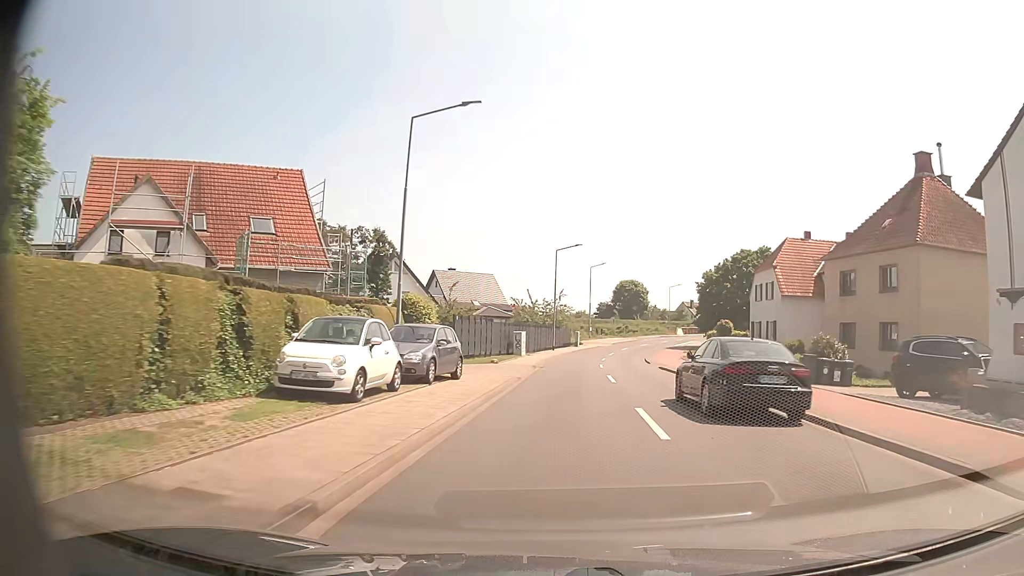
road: tertiary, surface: asphalt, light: Day
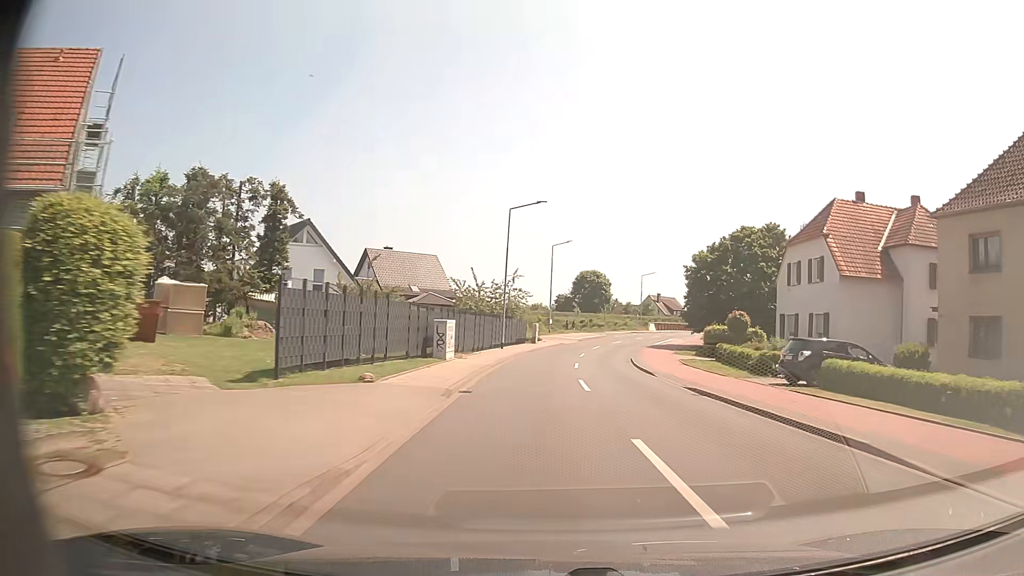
(+0.3, +16.3) m; +3°
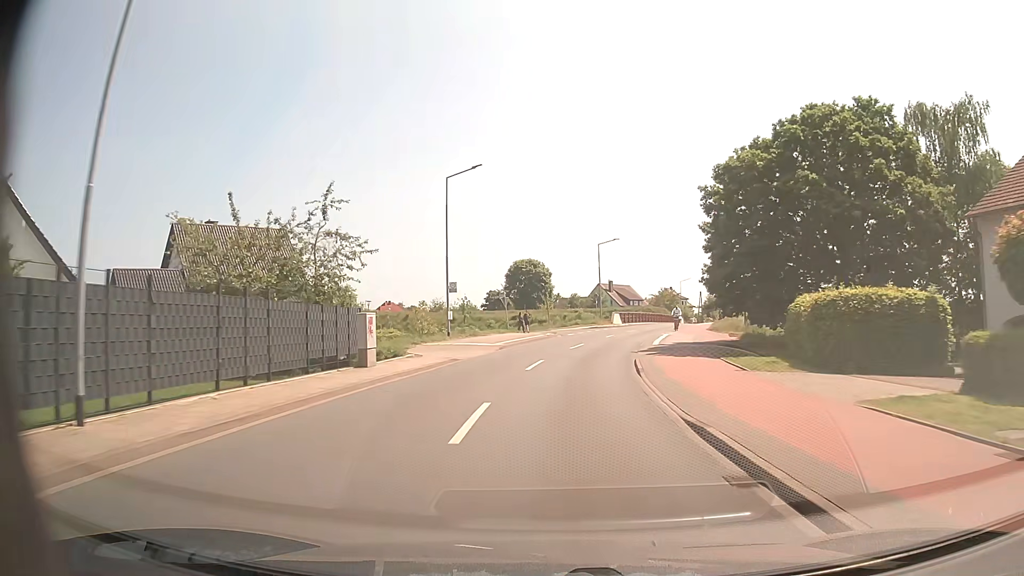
(+2.7, +33.2) m; +6°
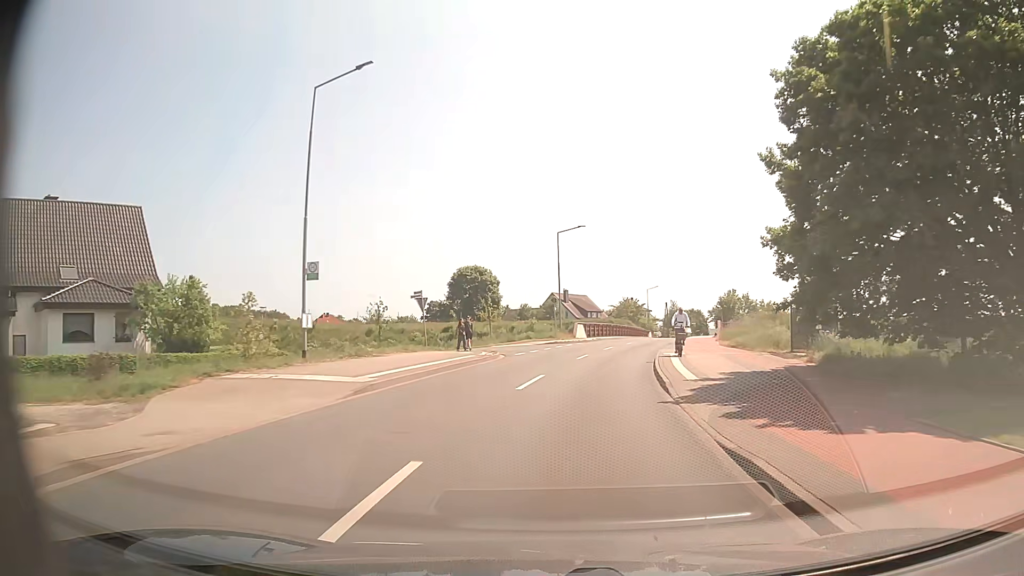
(+0.4, +17.4) m; +4°
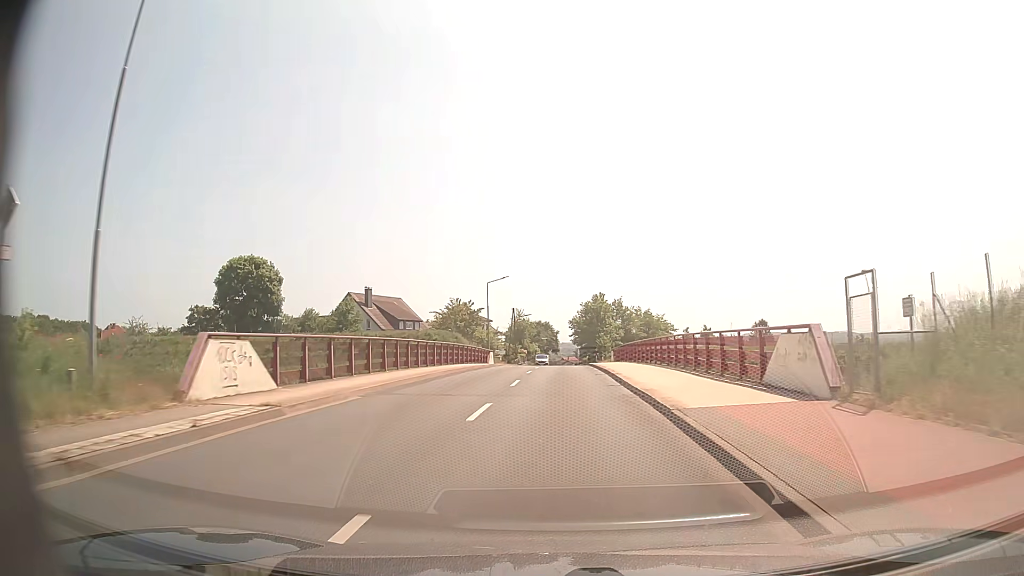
(+5.8, +42.6) m; +14°
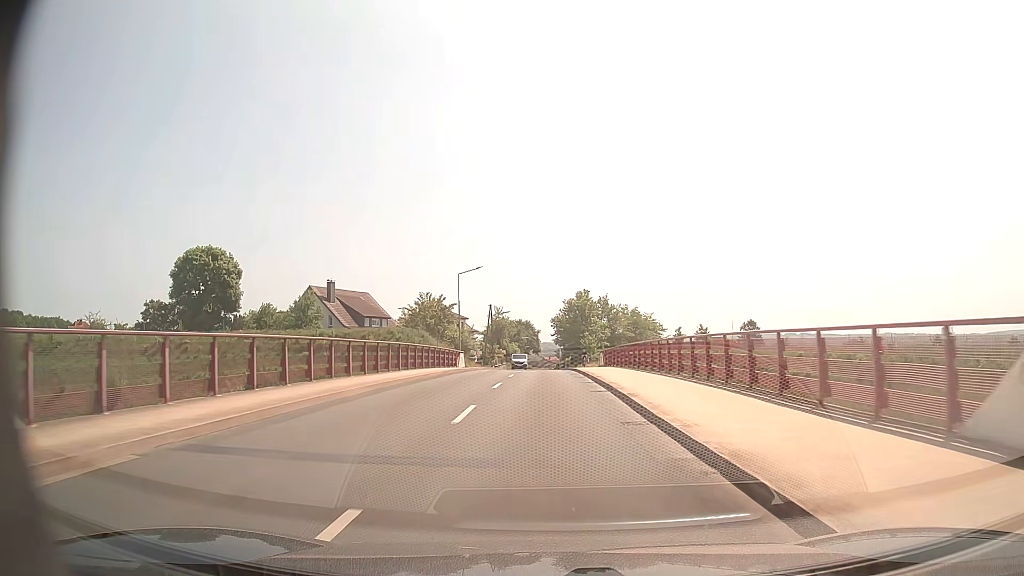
(+0.1, +8.8) m; +2°
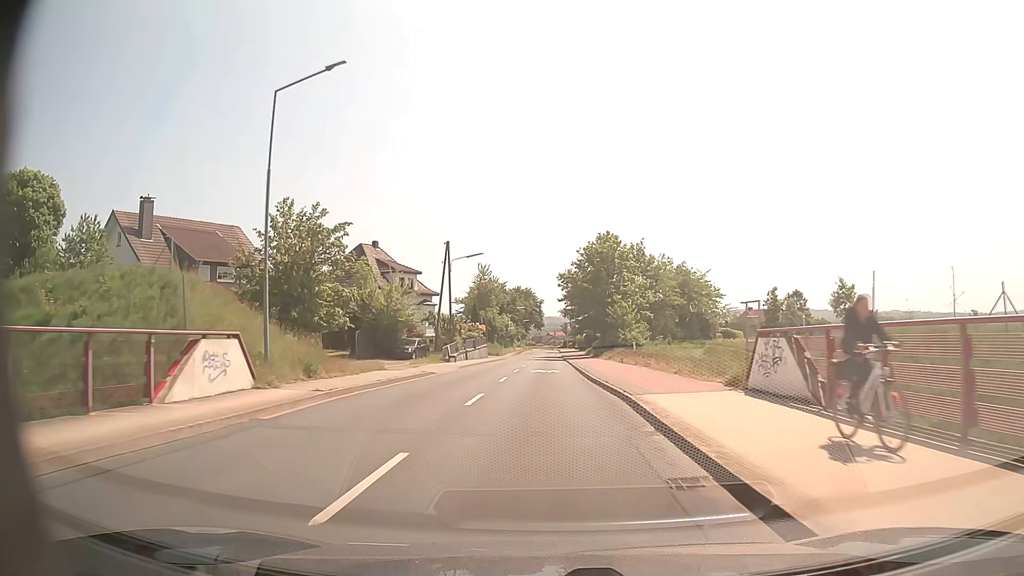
(+0.1, +41.9) m; 0°
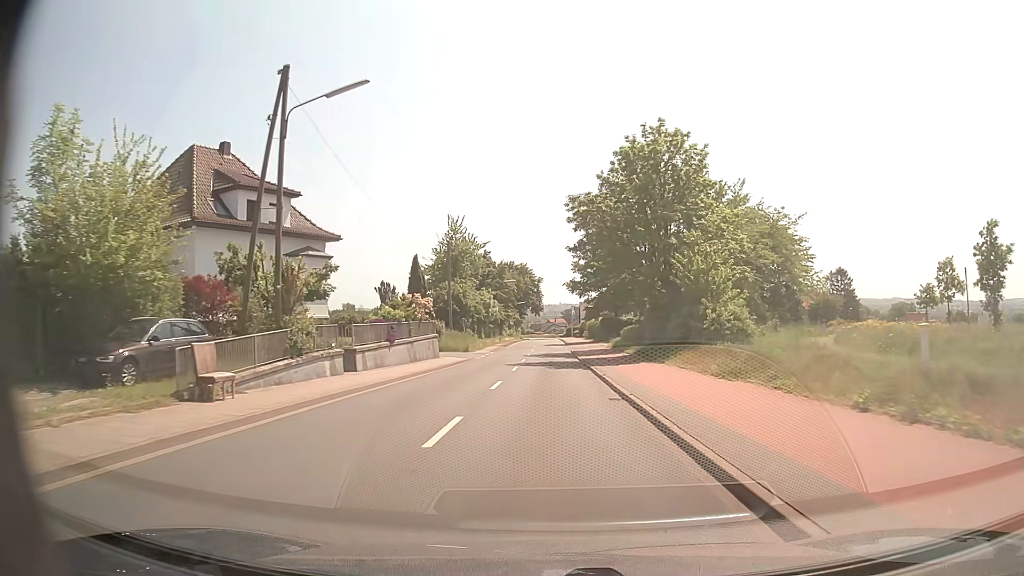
(0.0, +33.0) m; 0°
(0, +10) (0, +20) (0, +30) (0, +40) (0, +50) (0, +60) (0, +70) (0, +80) (0, +90) (0, +100) m
